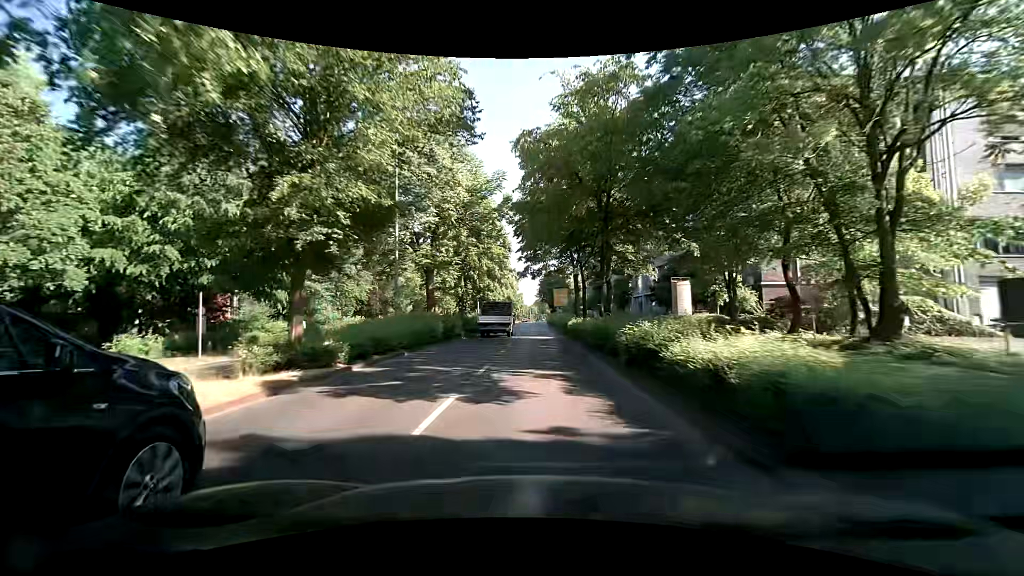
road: primary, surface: asphalt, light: Day
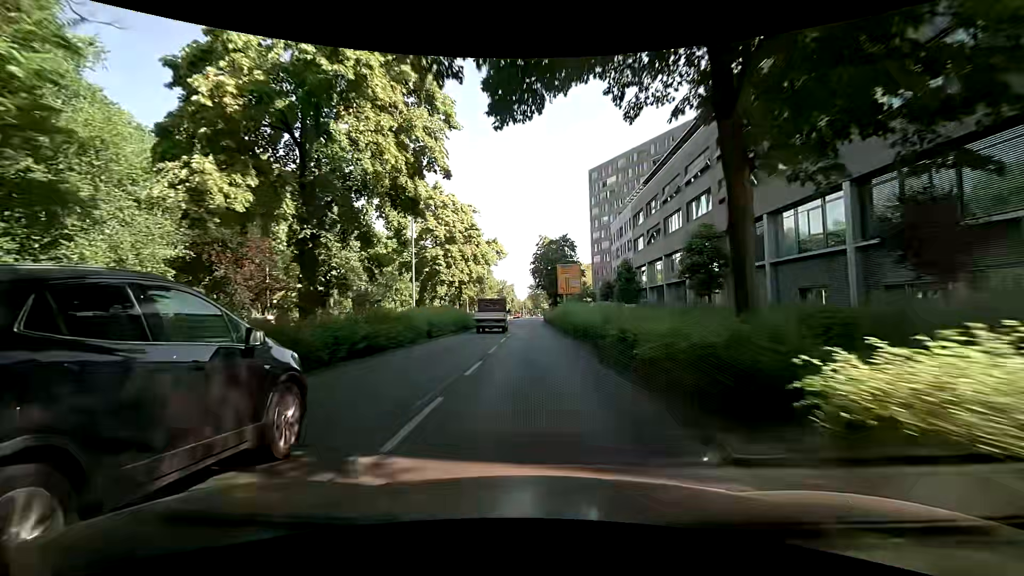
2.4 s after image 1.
(-0.2, +30.4) m; -1°
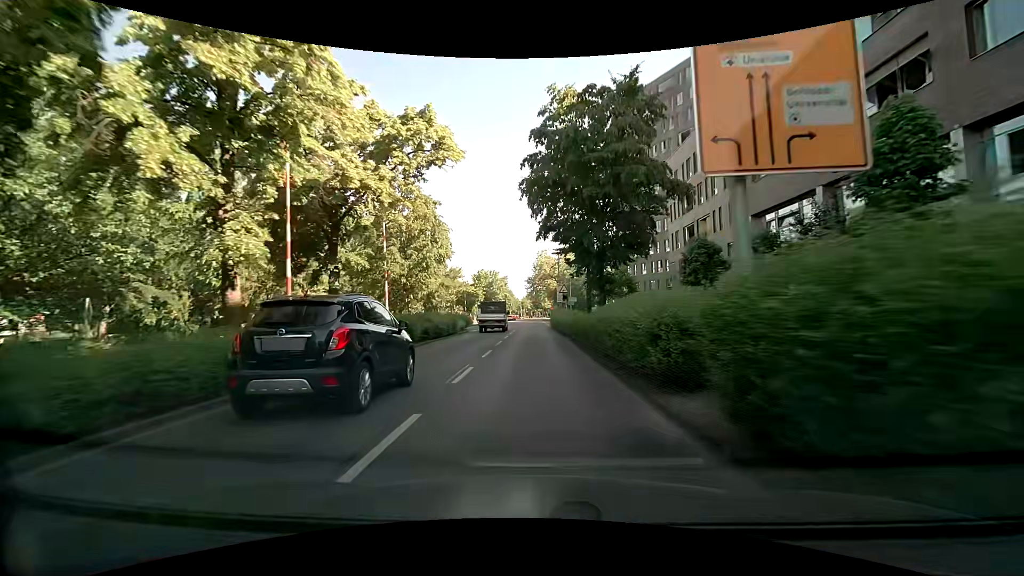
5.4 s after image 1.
(+0.5, +37.5) m; +1°
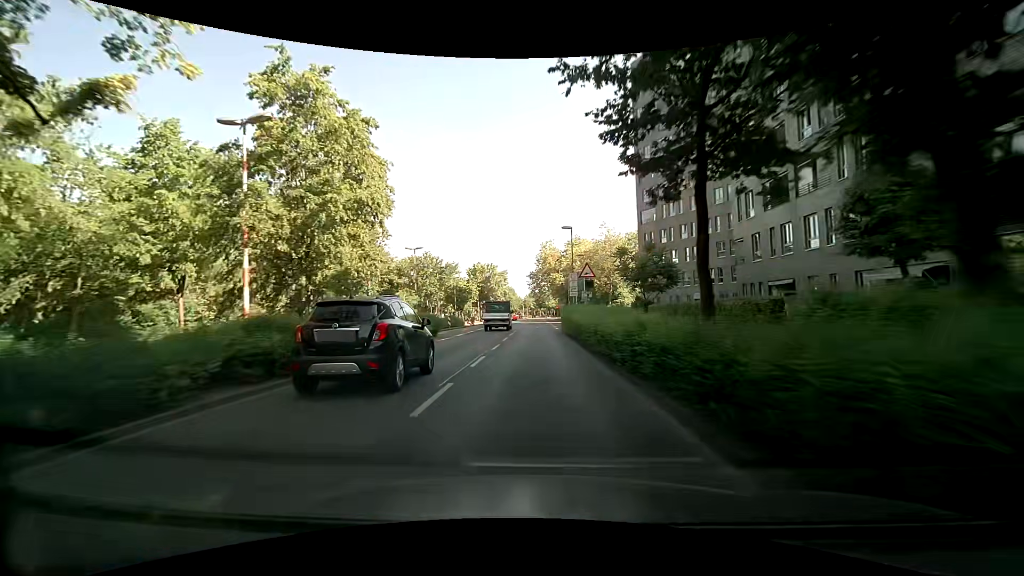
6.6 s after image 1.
(+0.1, +15.4) m; 0°
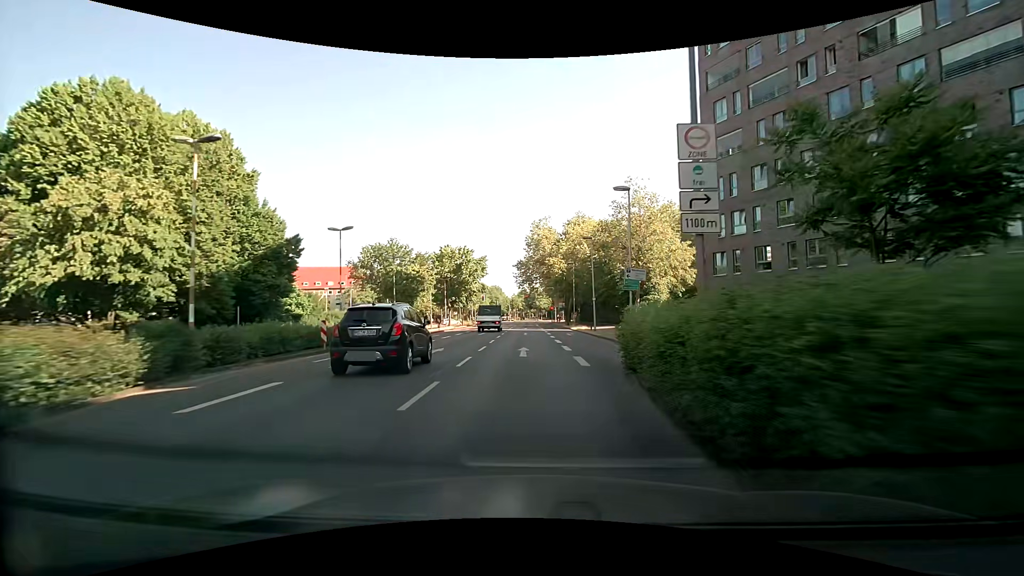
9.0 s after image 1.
(+0.3, +29.6) m; +1°
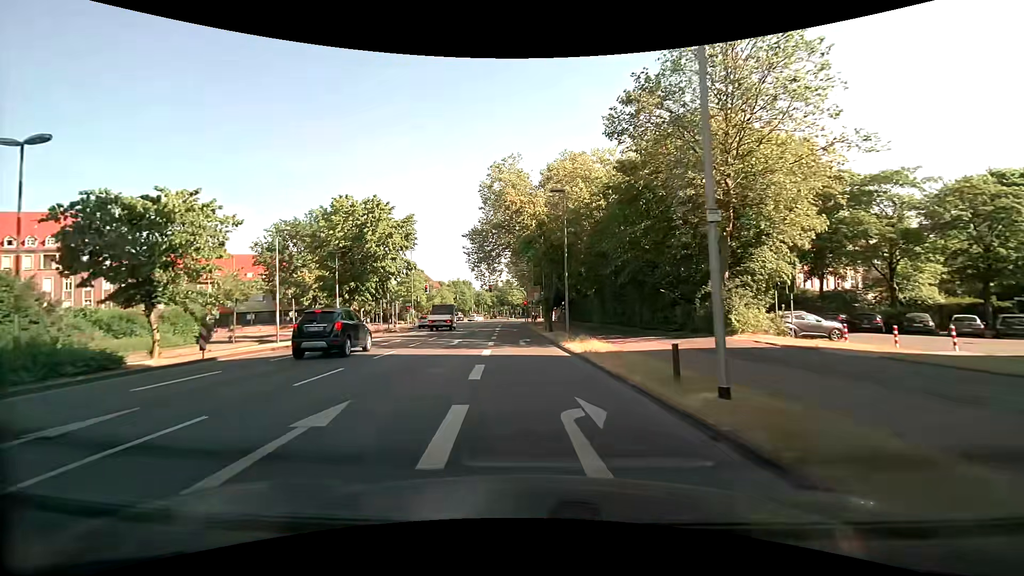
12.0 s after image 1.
(+1.6, +33.0) m; +2°
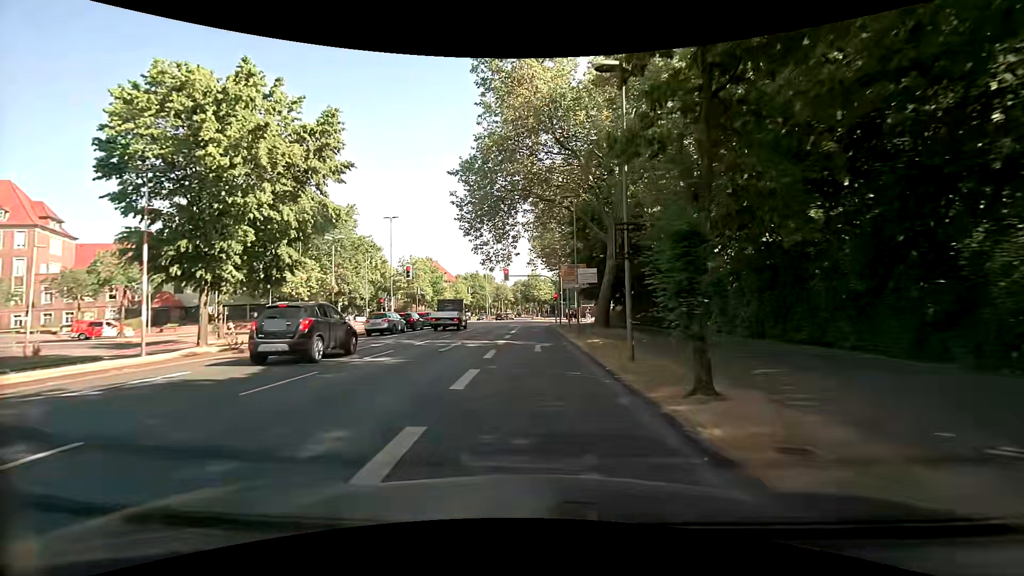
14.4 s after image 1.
(-0.8, +25.9) m; -3°
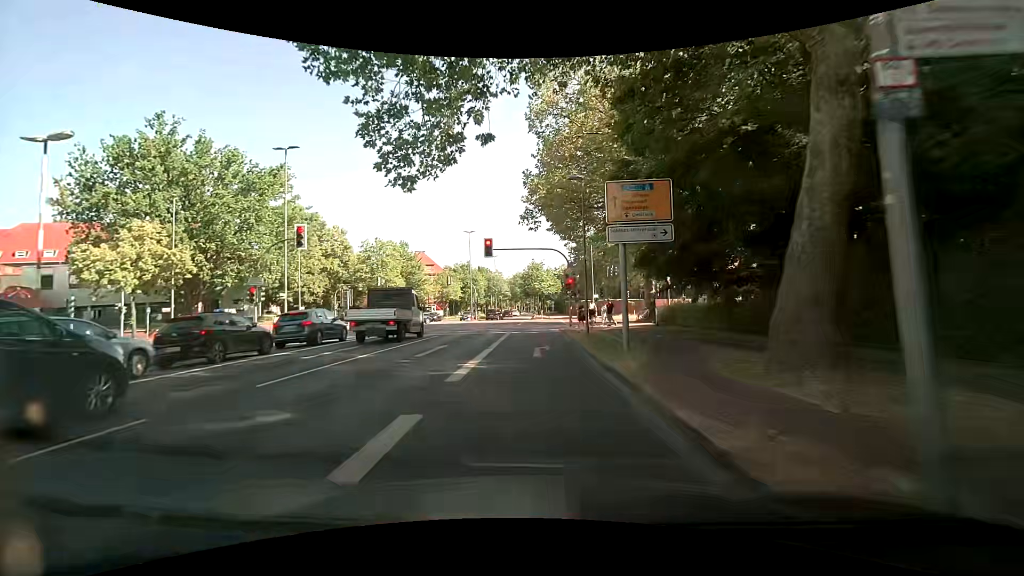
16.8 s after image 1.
(0.0, +23.4) m; -1°
(0, +10) (0, +20) (0, +30) (0, +40) (+2, +50) (+10, +55) (+19, +59) (+28, +64) (+37, +68) (+46, +73) m
